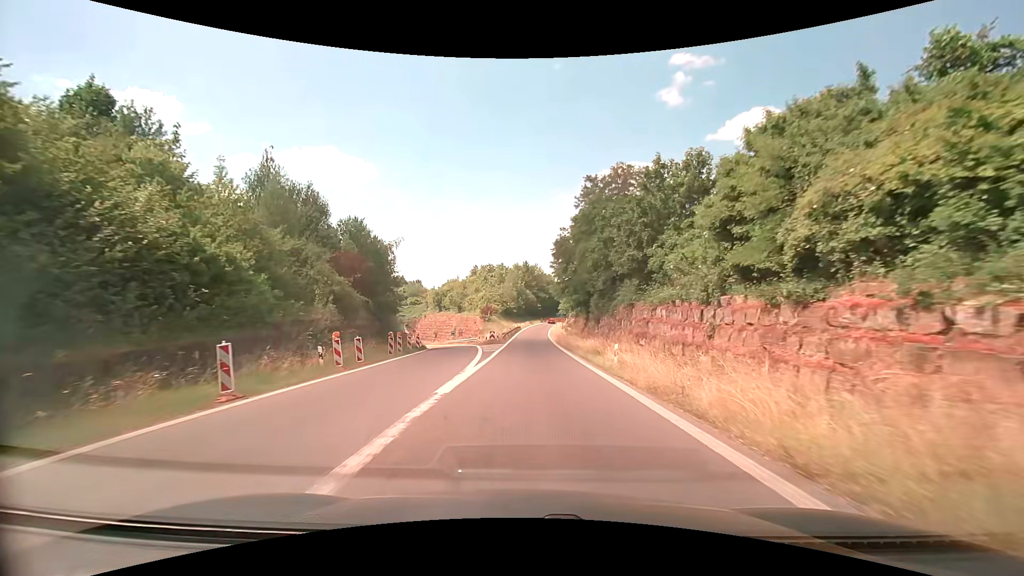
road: trunk_link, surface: asphalt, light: Day
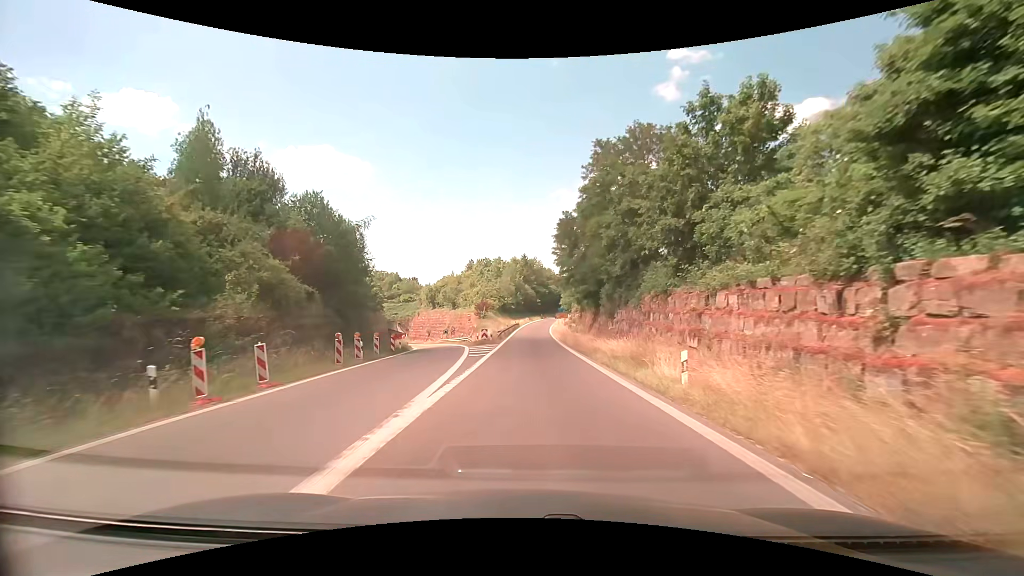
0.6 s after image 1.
(0.0, +8.4) m; 0°
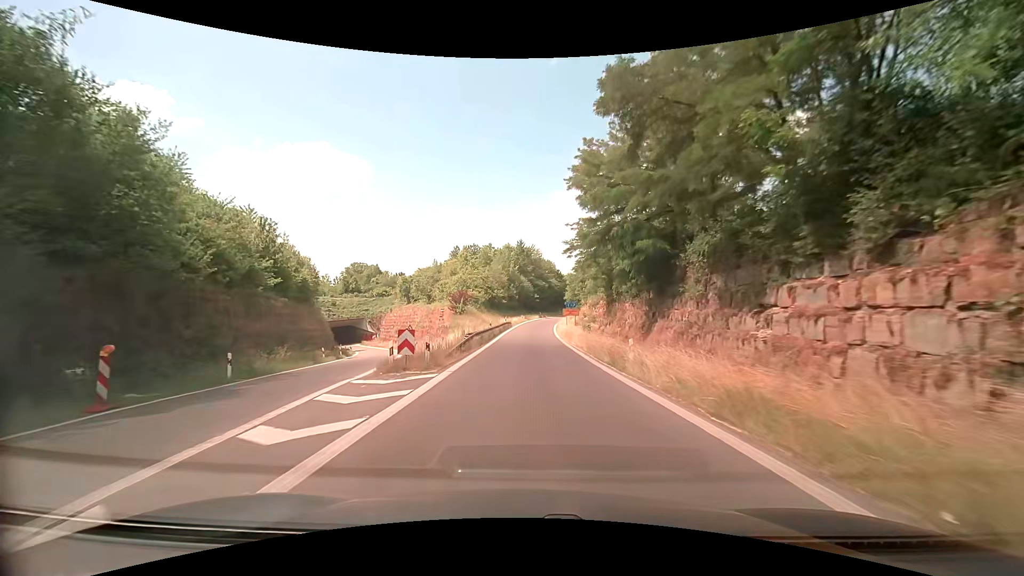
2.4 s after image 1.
(0.0, +25.3) m; 0°
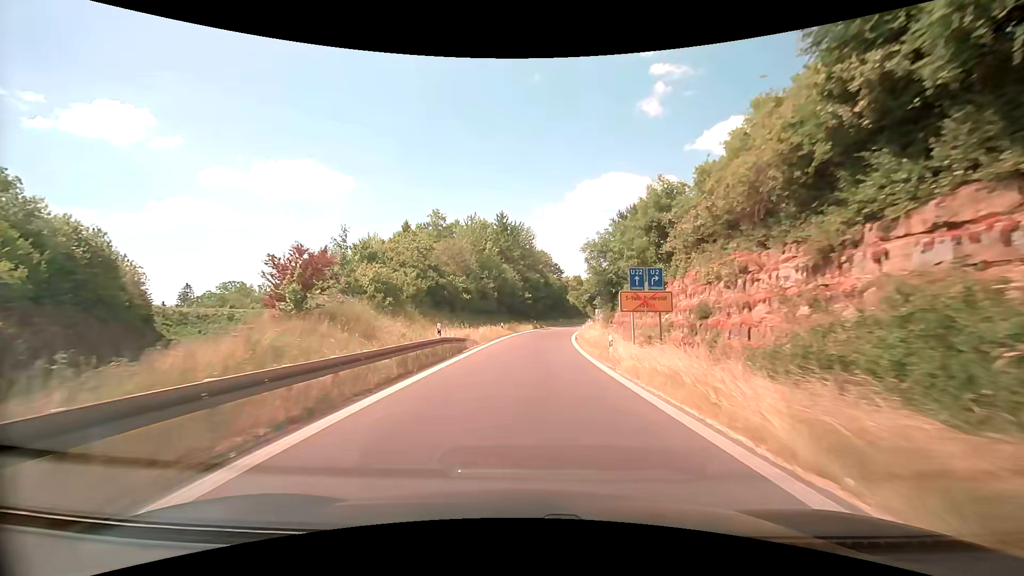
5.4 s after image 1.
(+0.7, +42.6) m; +1°
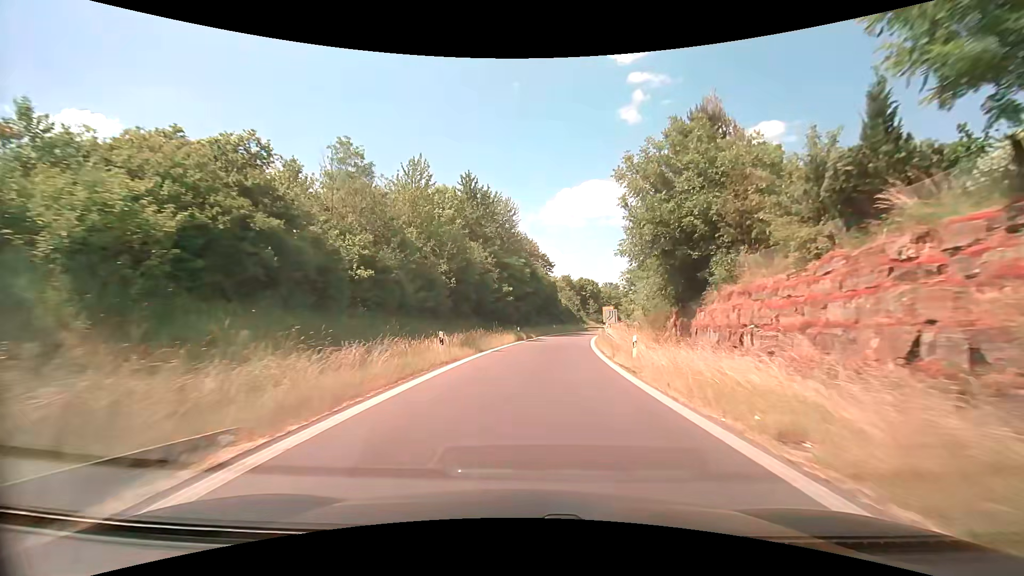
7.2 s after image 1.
(+0.3, +25.3) m; +2°
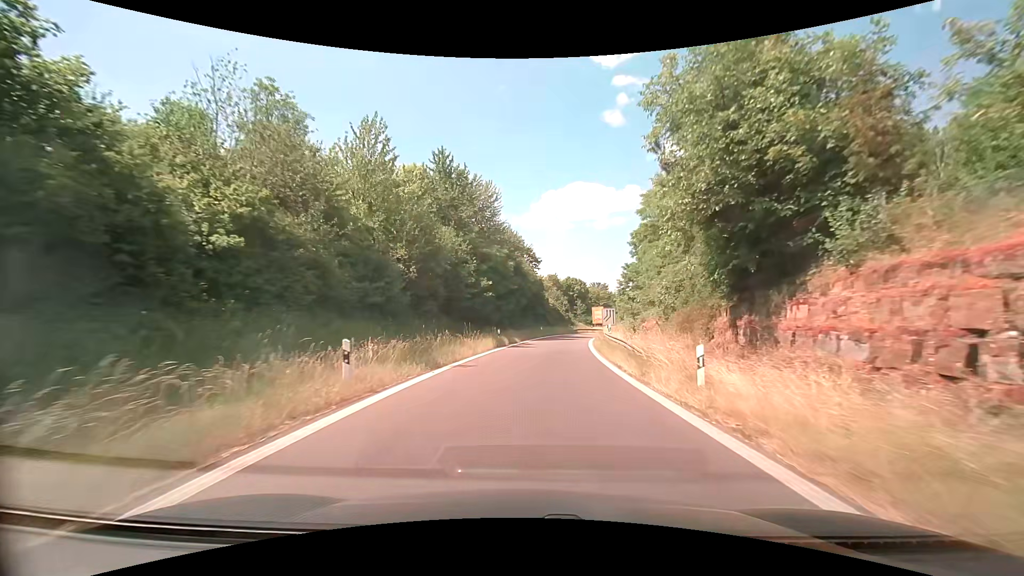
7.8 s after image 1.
(+0.2, +8.3) m; +2°
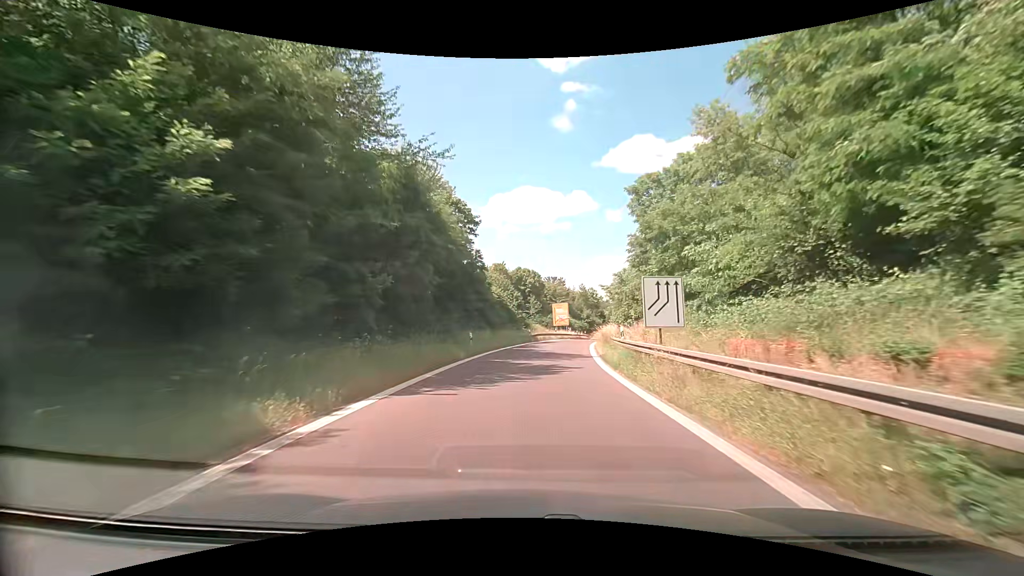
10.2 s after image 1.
(+1.6, +32.0) m; +6°
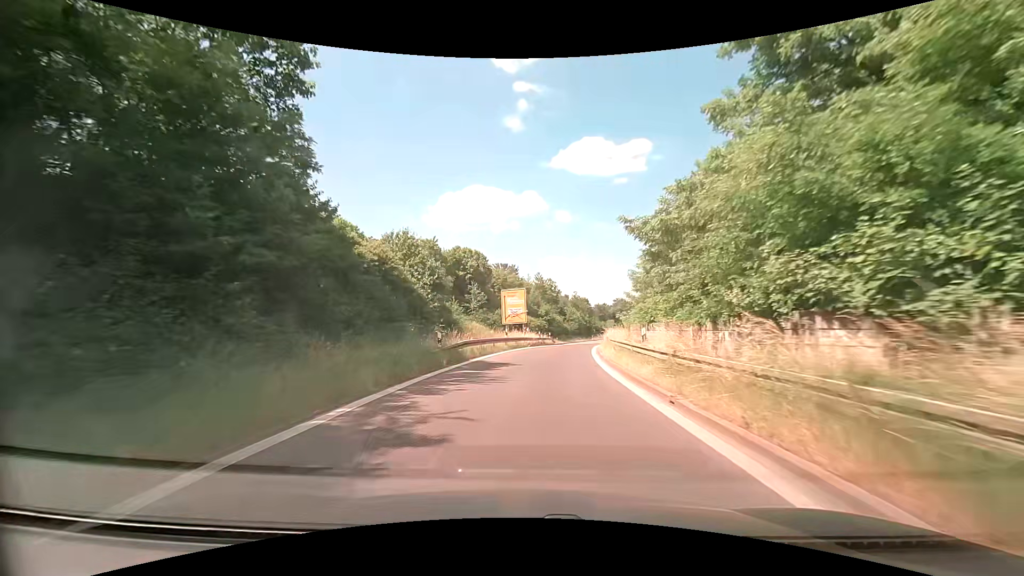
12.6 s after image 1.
(+1.6, +29.7) m; +5°
(0, +10) (+1, +20) (+2, +30) (+3, +40) (+5, +50) (+7, +59) (+9, +69) (+12, +79) (+15, +88) (+18, +98) m
